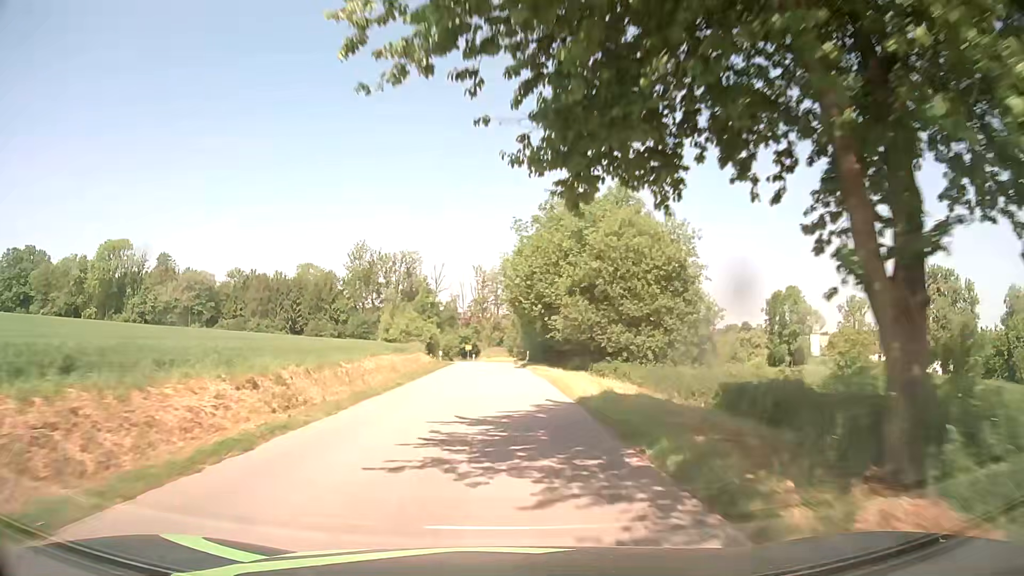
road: tertiary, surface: asphalt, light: Day
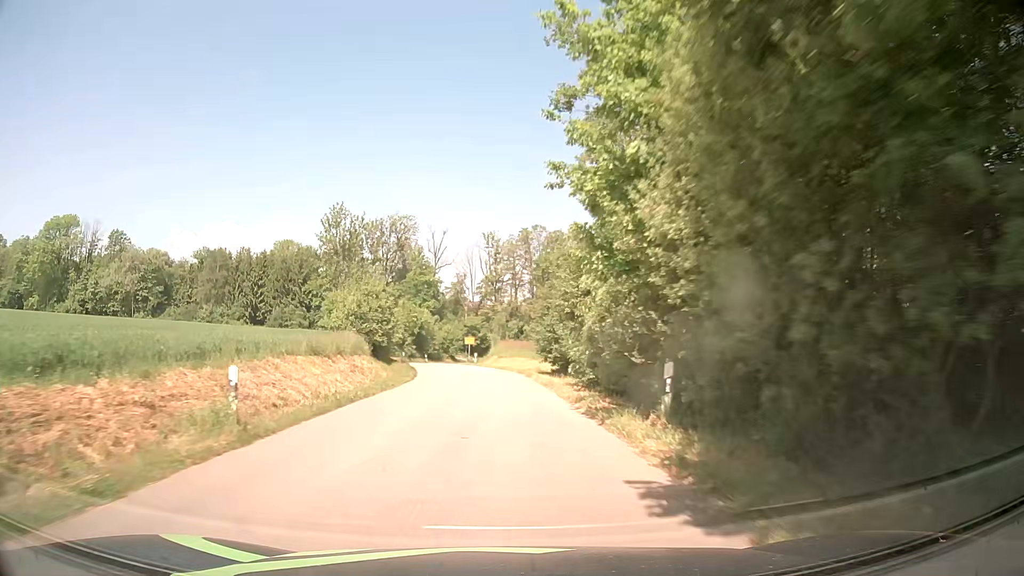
(-0.5, +40.0) m; -2°
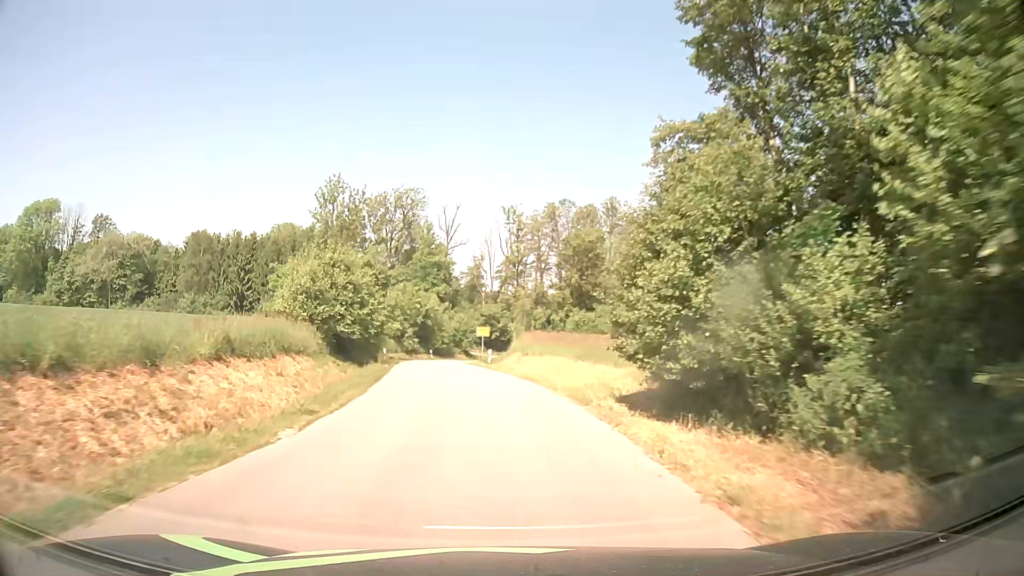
(-0.1, +18.6) m; -1°
